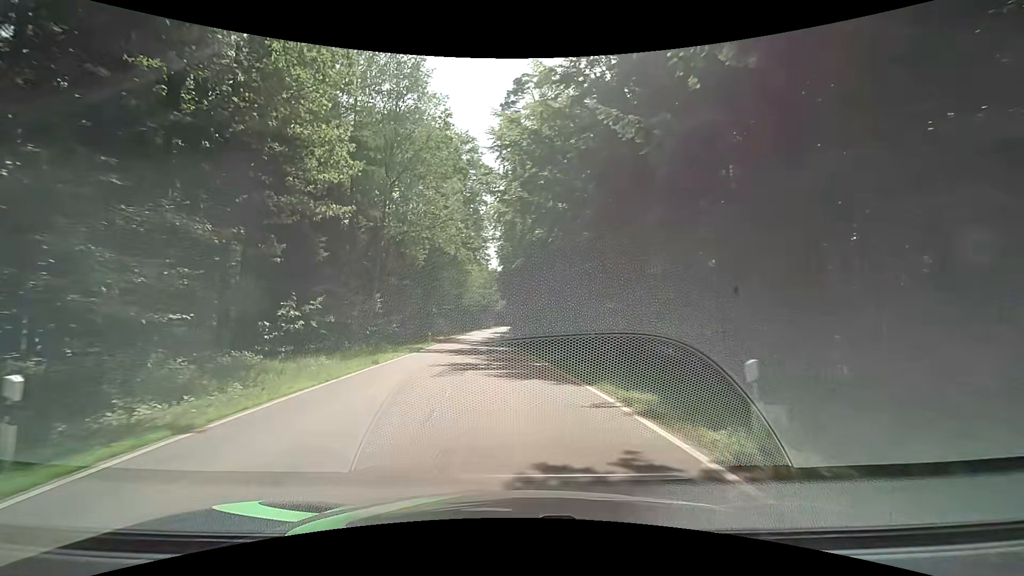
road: tertiary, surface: asphalt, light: Day
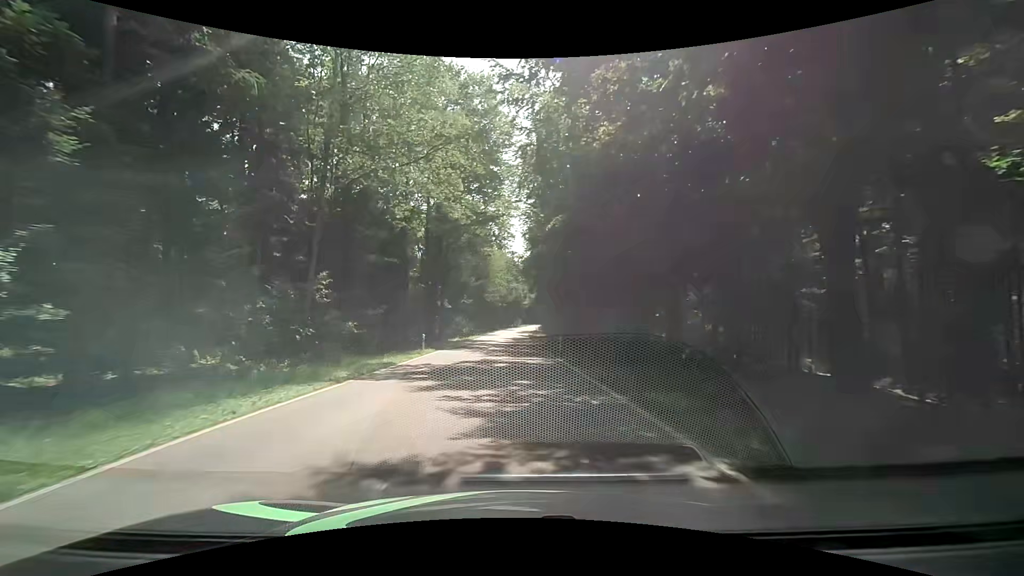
(-0.4, +14.7) m; -3°
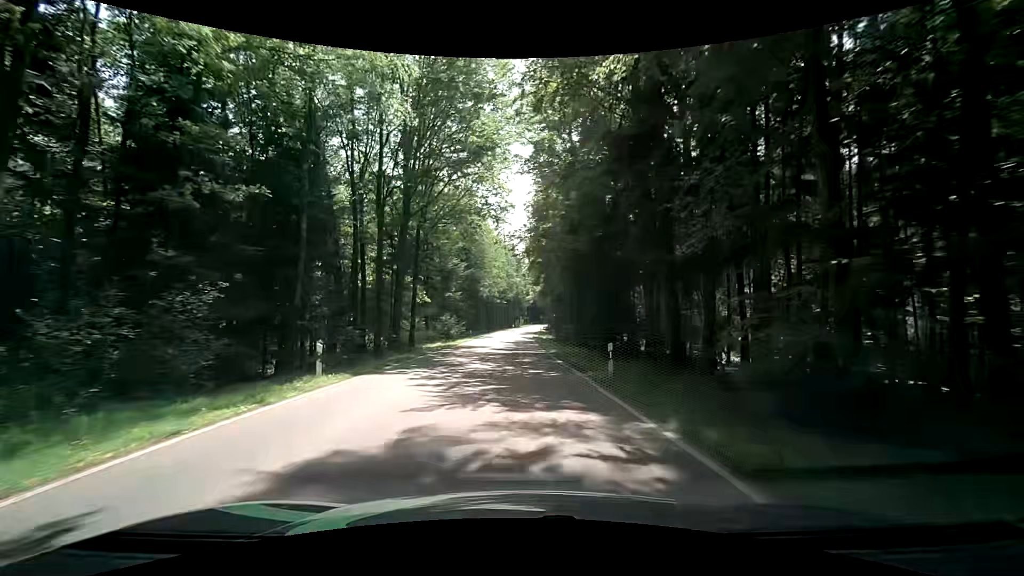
(-0.1, +15.2) m; 0°
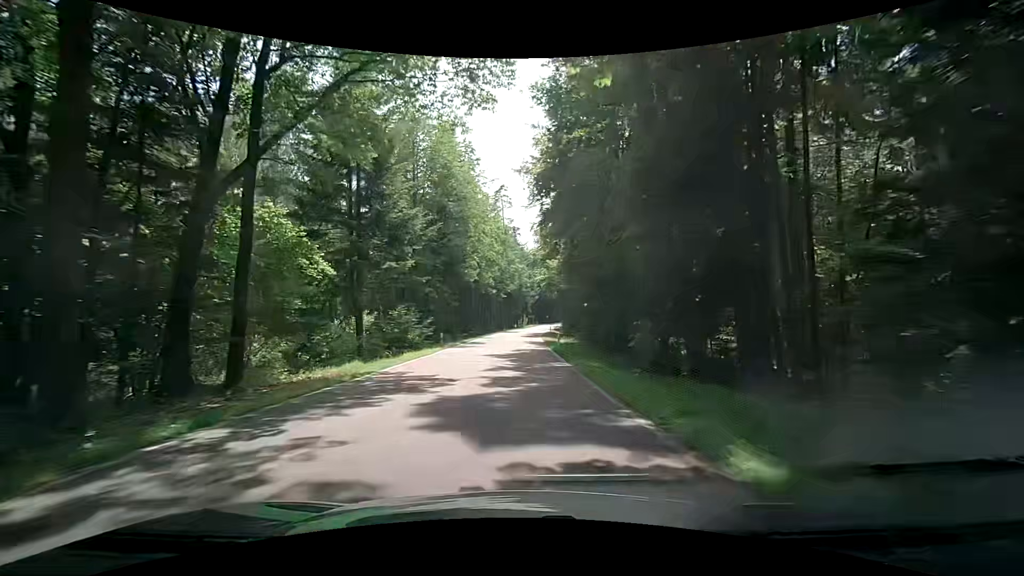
(+0.1, +24.4) m; 0°
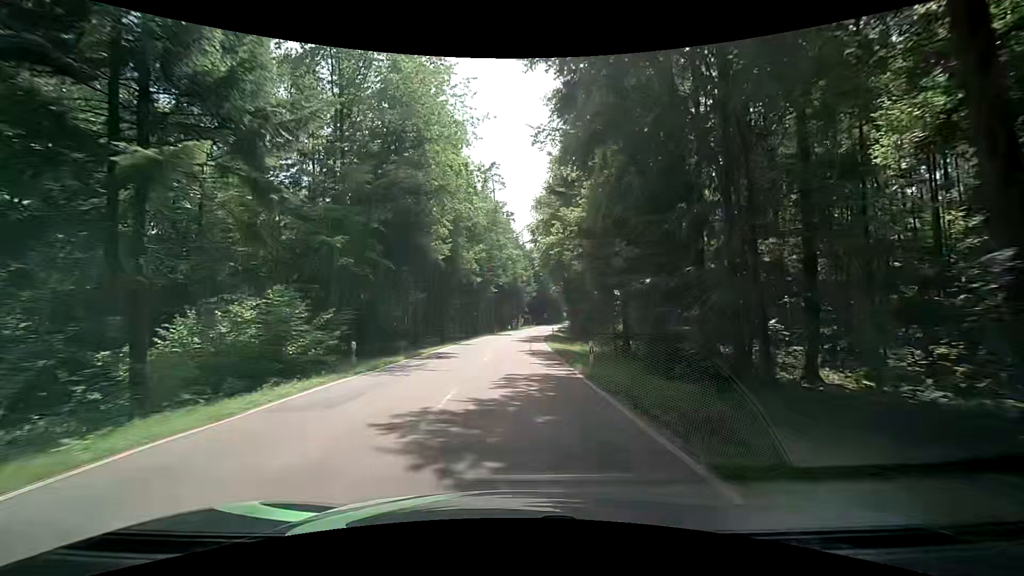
(+0.3, +17.4) m; +1°
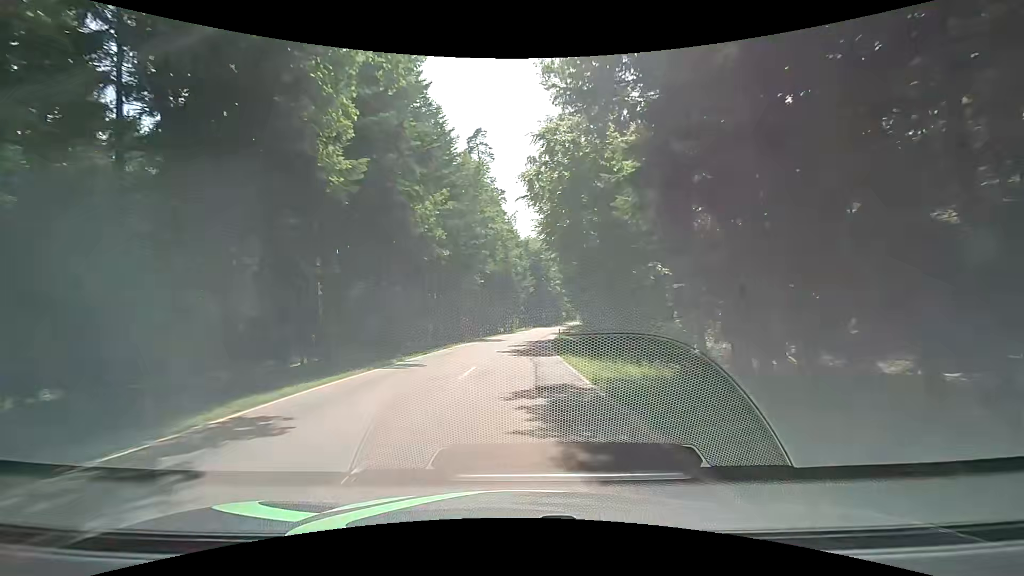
(-0.1, +18.3) m; 0°
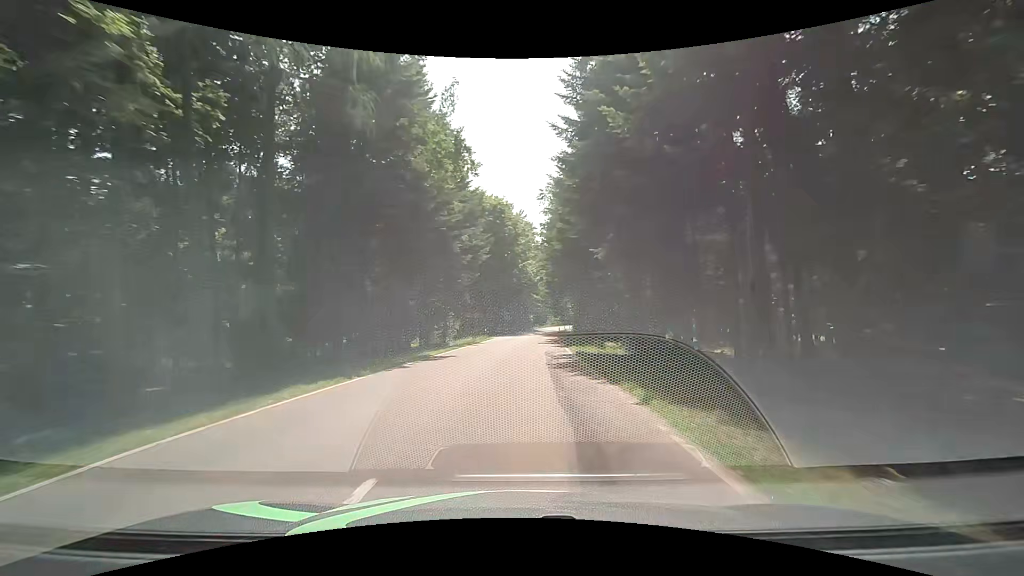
(+1.9, +47.9) m; +4°
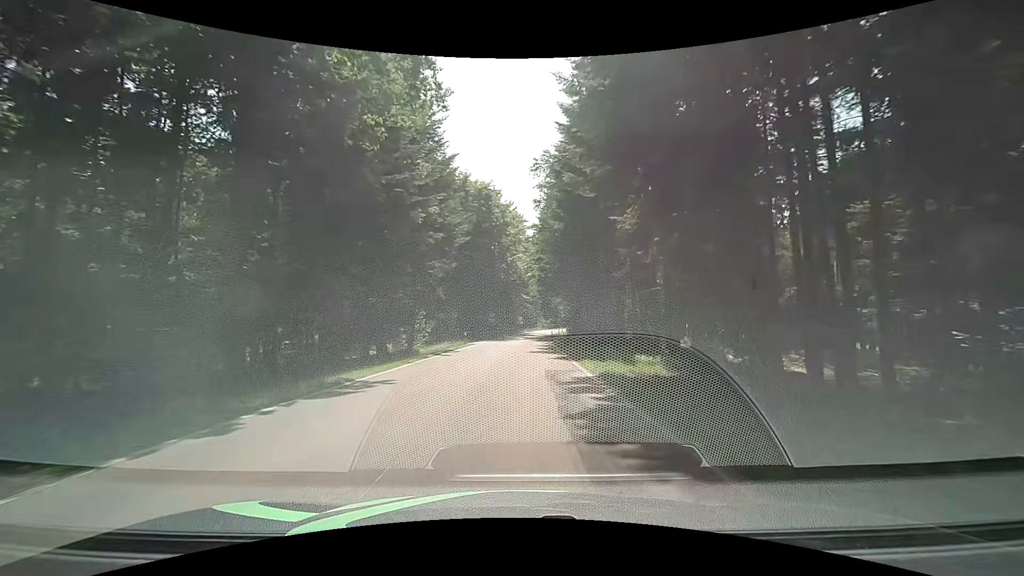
(+0.1, +9.5) m; +2°
(0, +10) (+1, +20) (+1, +30) (+1, +40) (+2, +50) (+3, +60) (+3, +70) (+4, +80) (+5, +90) (+6, +100) m
